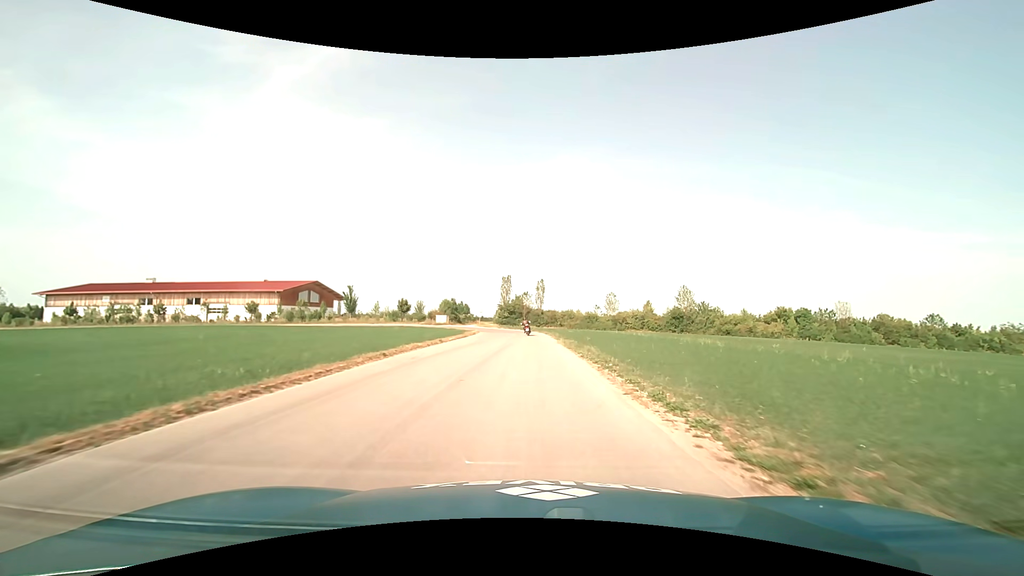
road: service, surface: asphalt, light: Day
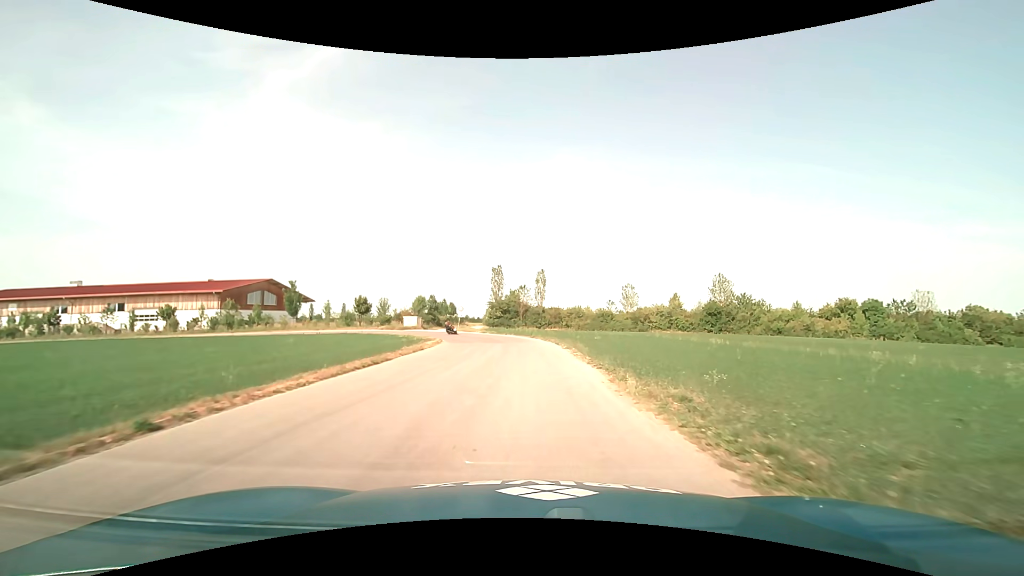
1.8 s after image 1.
(+0.1, +22.2) m; 0°
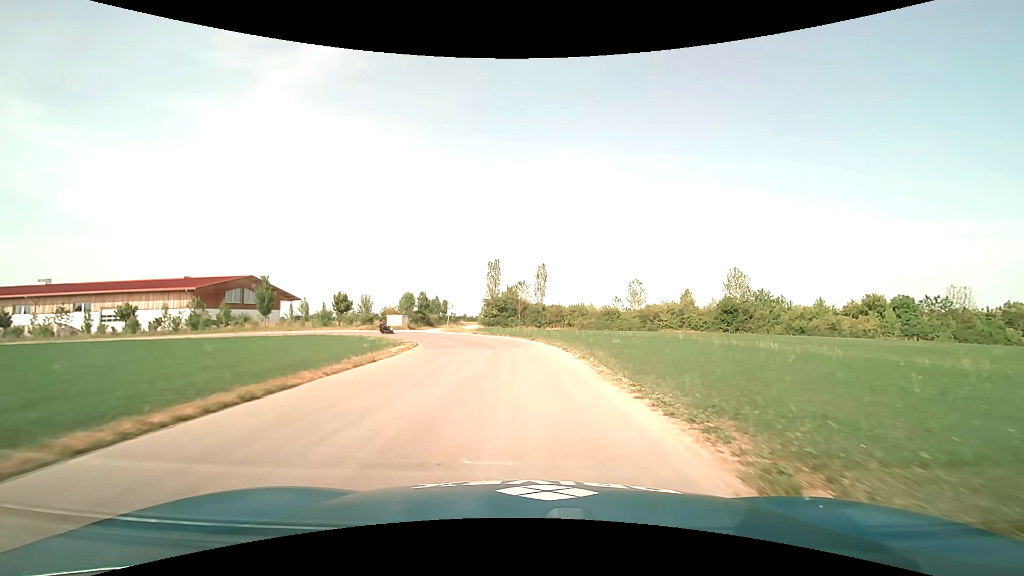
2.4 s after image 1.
(0.0, +7.3) m; 0°
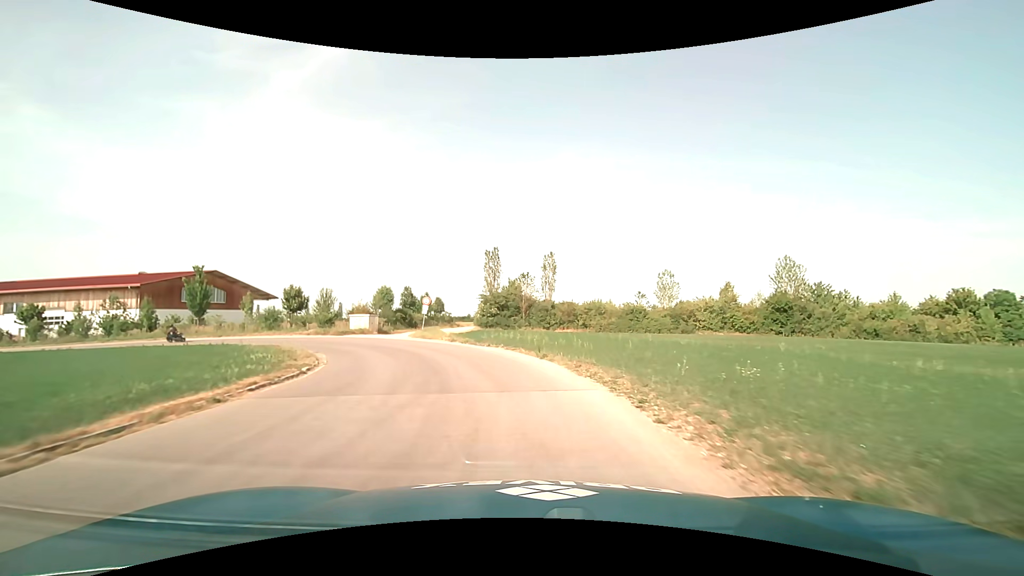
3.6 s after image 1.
(0.0, +14.4) m; 0°
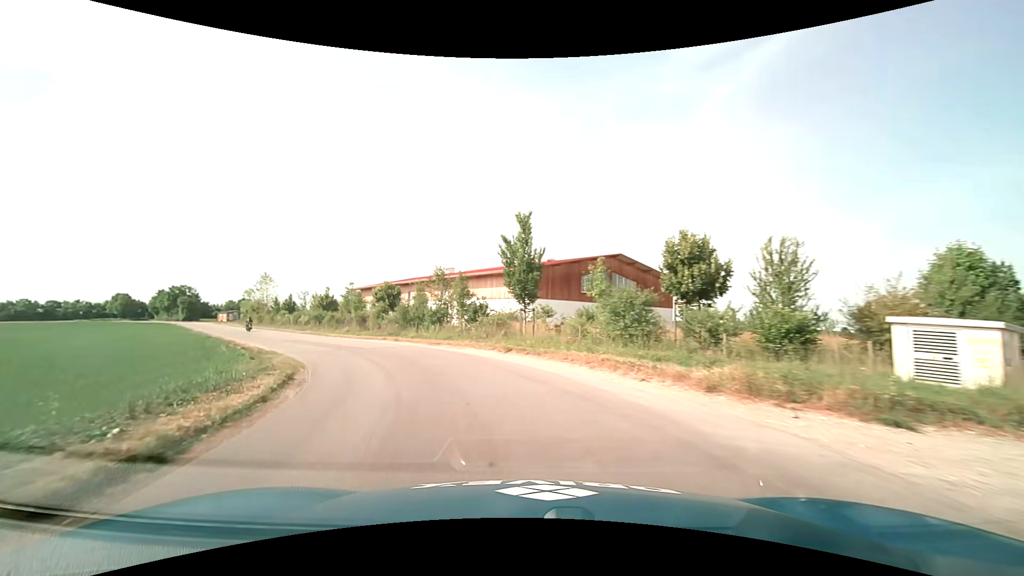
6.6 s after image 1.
(-11.8, +32.0) m; -47°
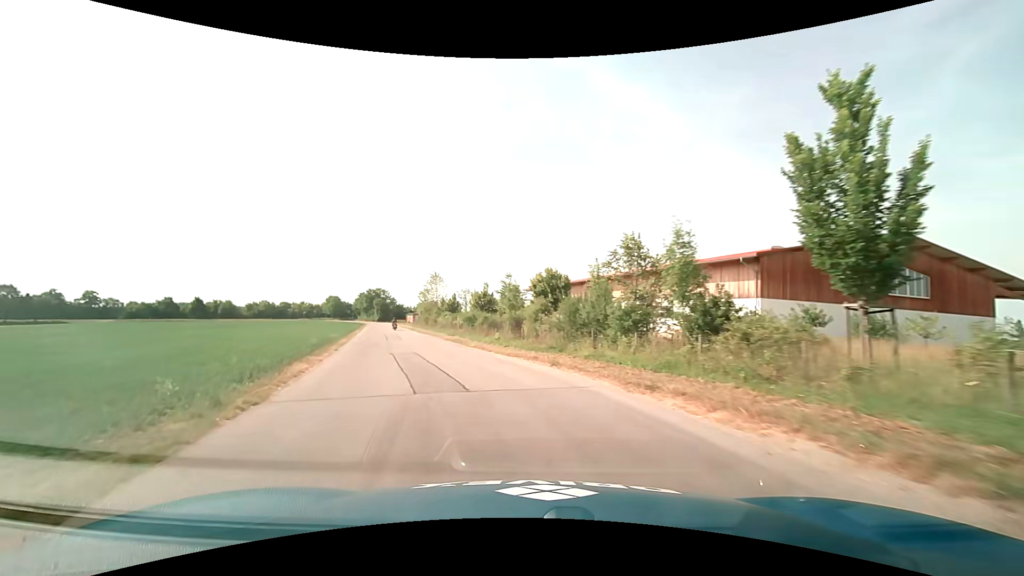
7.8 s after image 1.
(-2.7, +14.6) m; -20°
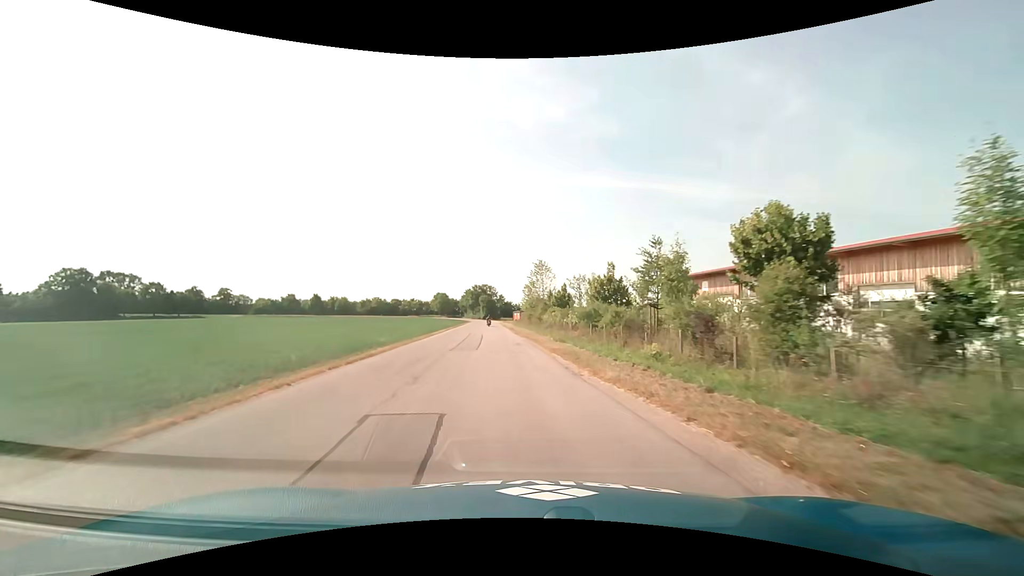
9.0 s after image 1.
(-2.1, +15.6) m; -13°
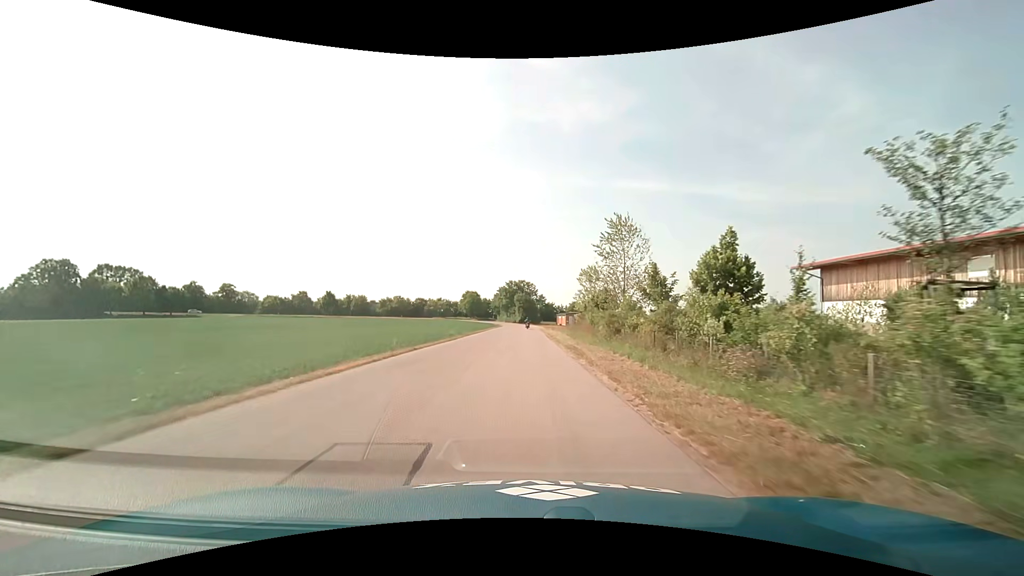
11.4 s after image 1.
(-2.6, +34.2) m; -5°
(0, +10) (0, +20) (0, +30) (0, +40) (0, +50) (0, +60) (0, +70) (-1, +80) (-1, +90) (-1, +100) m
